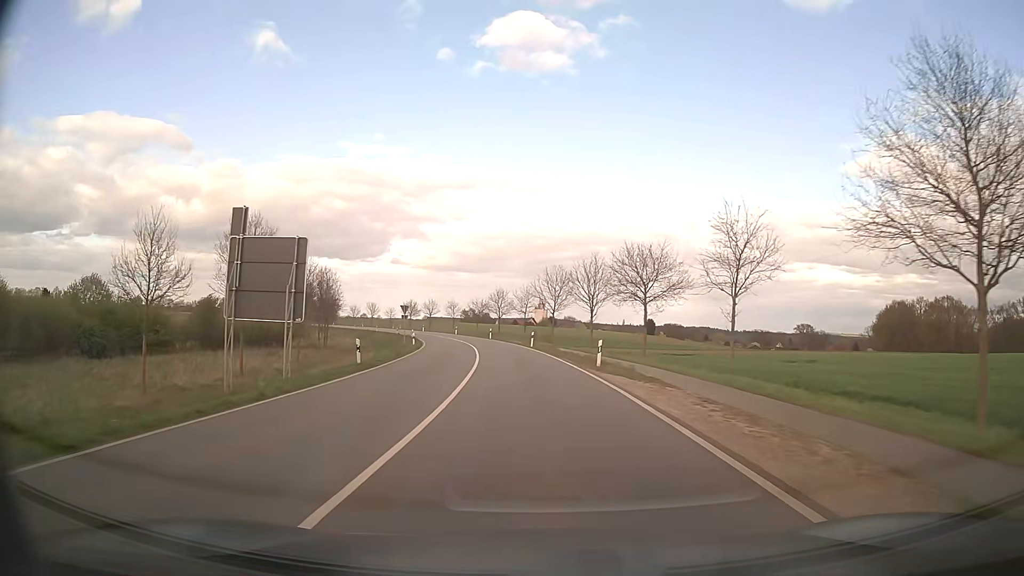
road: secondary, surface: asphalt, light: Day
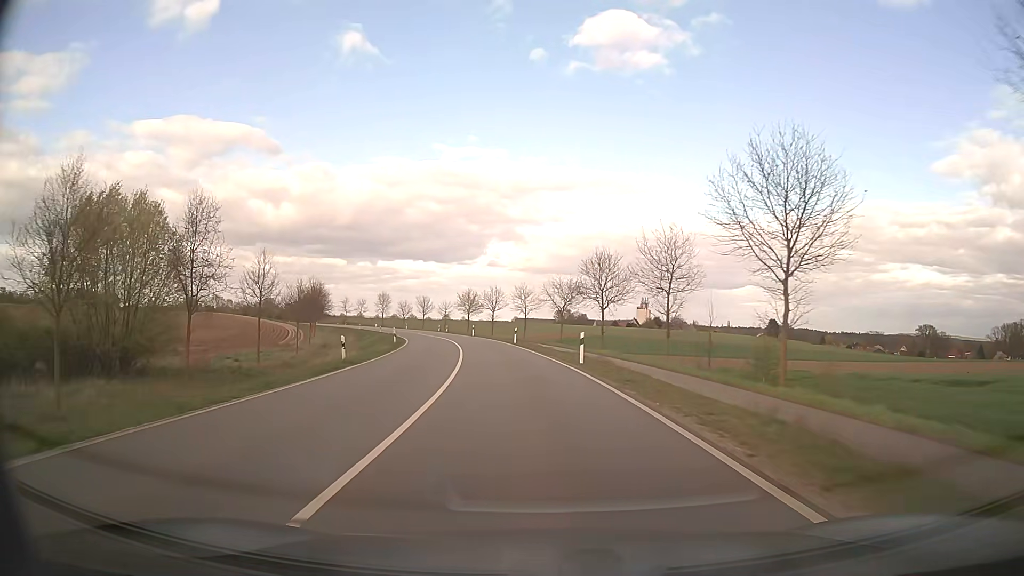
(-3.3, +51.4) m; -8°
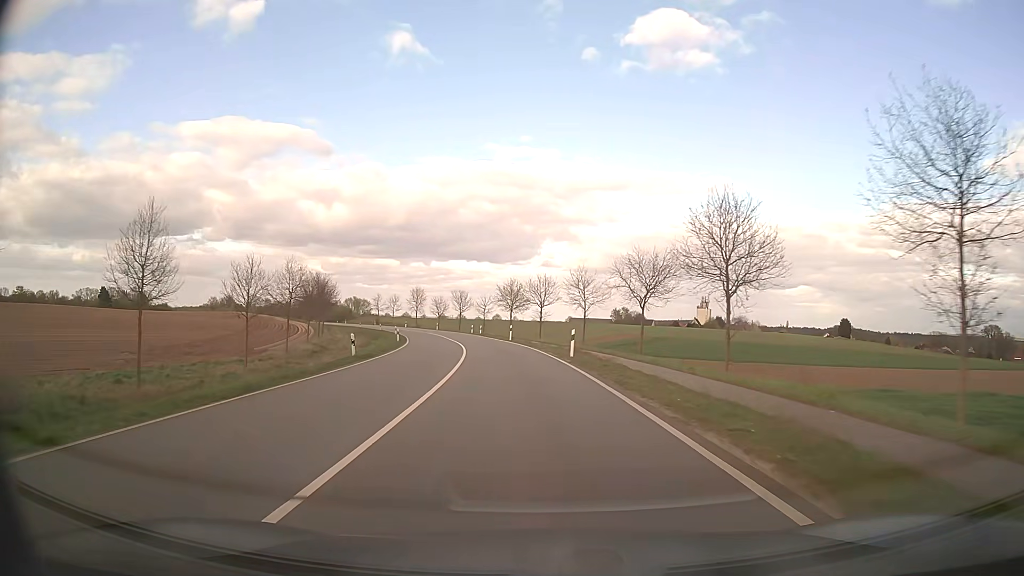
(-0.9, +22.6) m; -5°
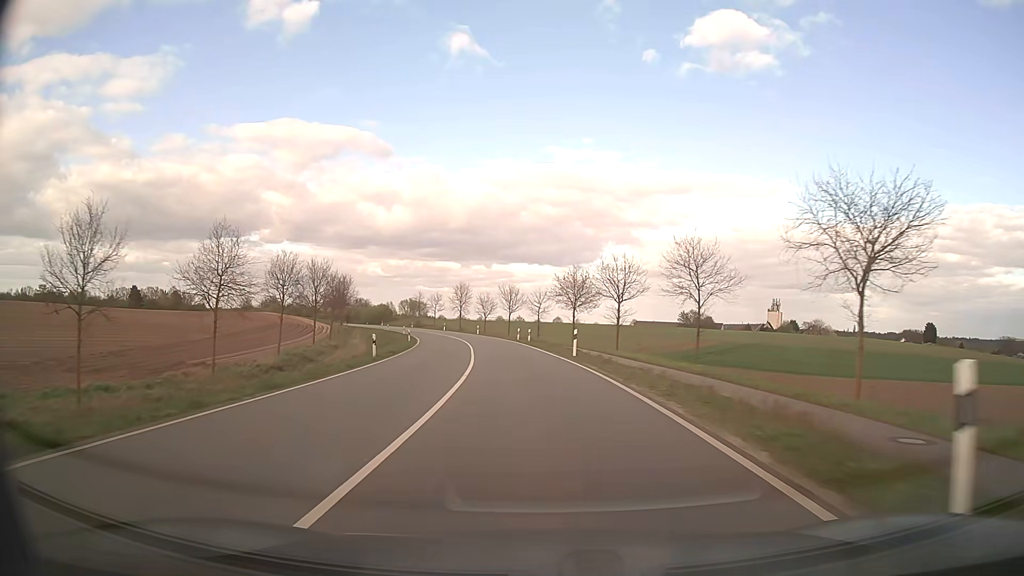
(-1.1, +23.5) m; -5°
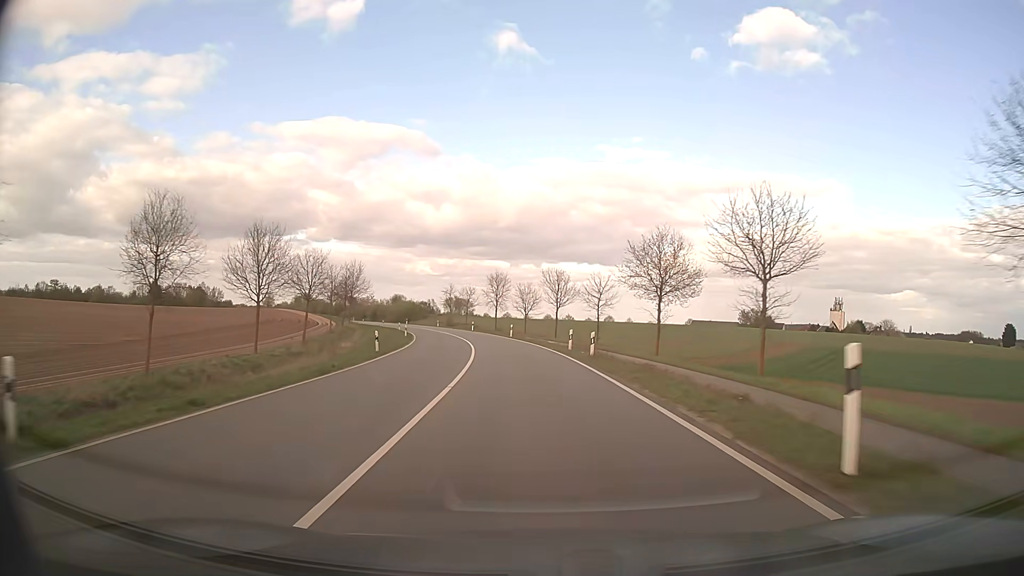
(-0.9, +24.0) m; -4°
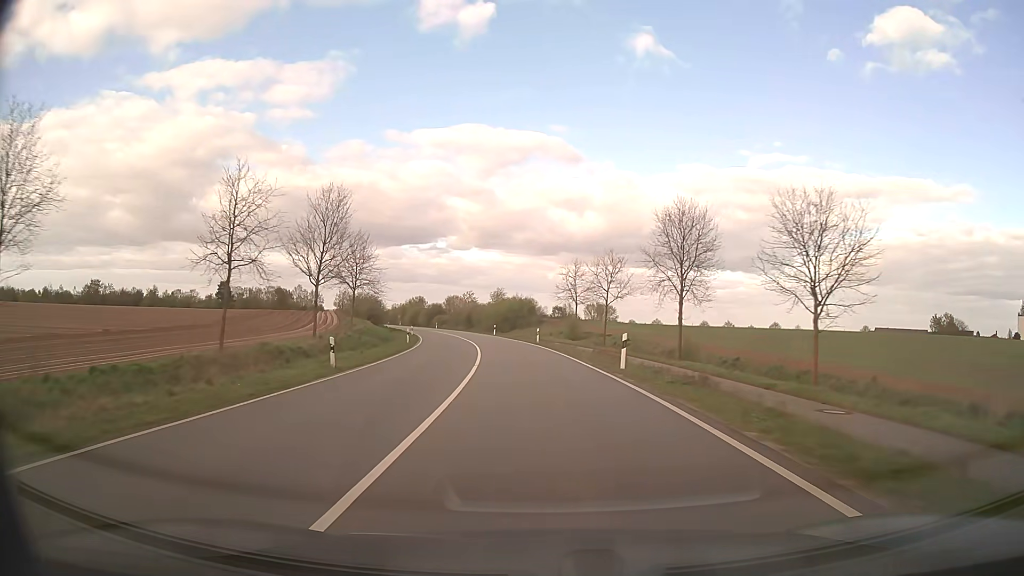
(-6.2, +61.1) m; -12°
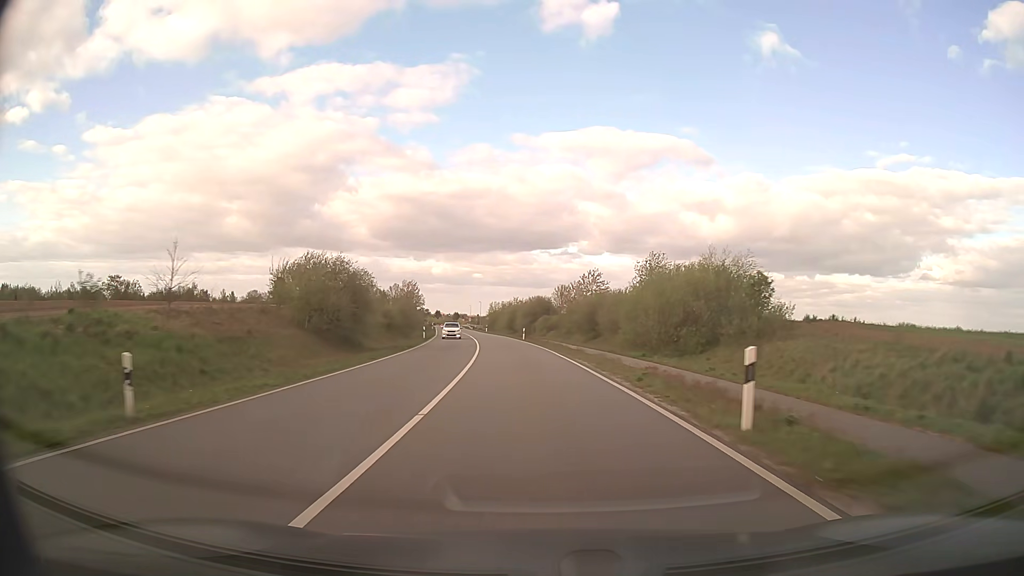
(-5.6, +62.4) m; -11°
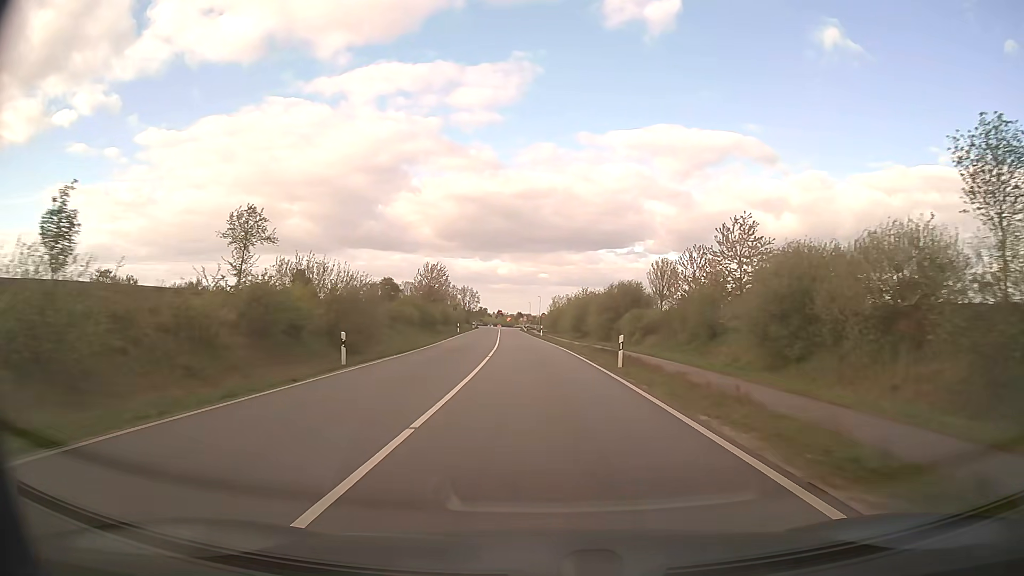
(-1.8, +38.2) m; -6°
(0, +10) (0, +20) (-1, +30) (-1, +40) (-2, +50) (-2, +60) (-3, +70) (-4, +80) (-4, +90) (-5, +100) m
